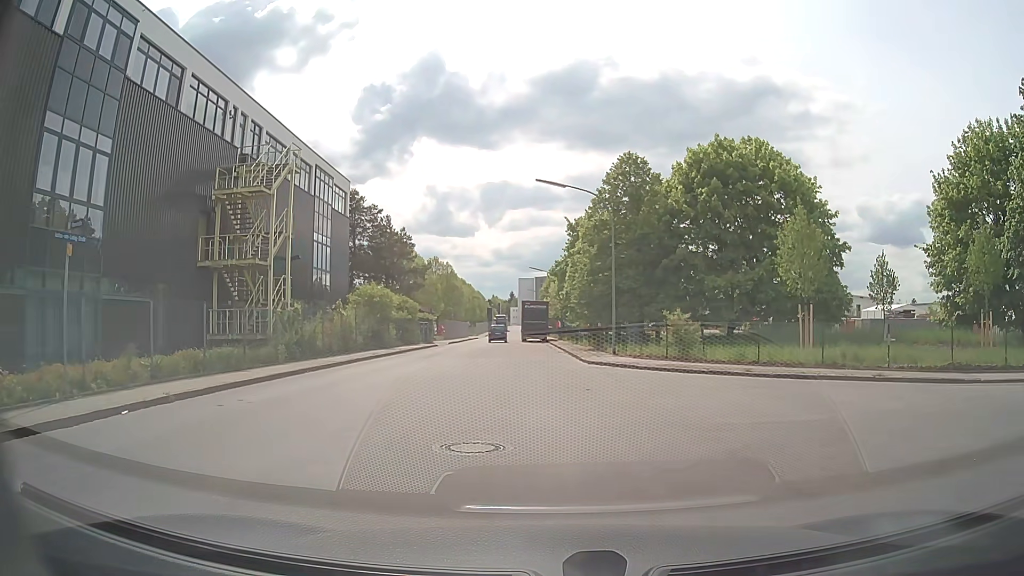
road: residential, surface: asphalt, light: Day
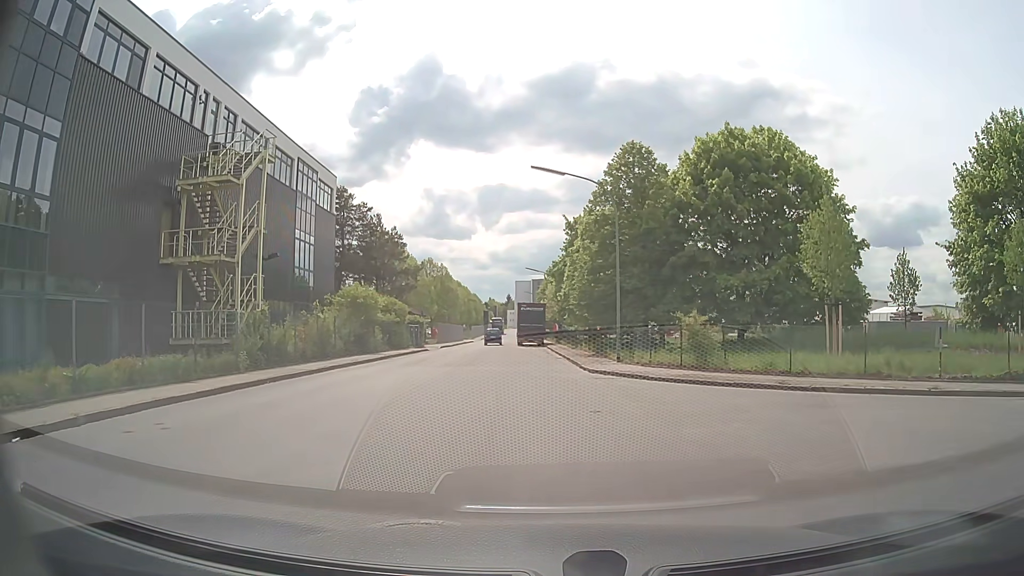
(0.0, +3.1) m; -1°
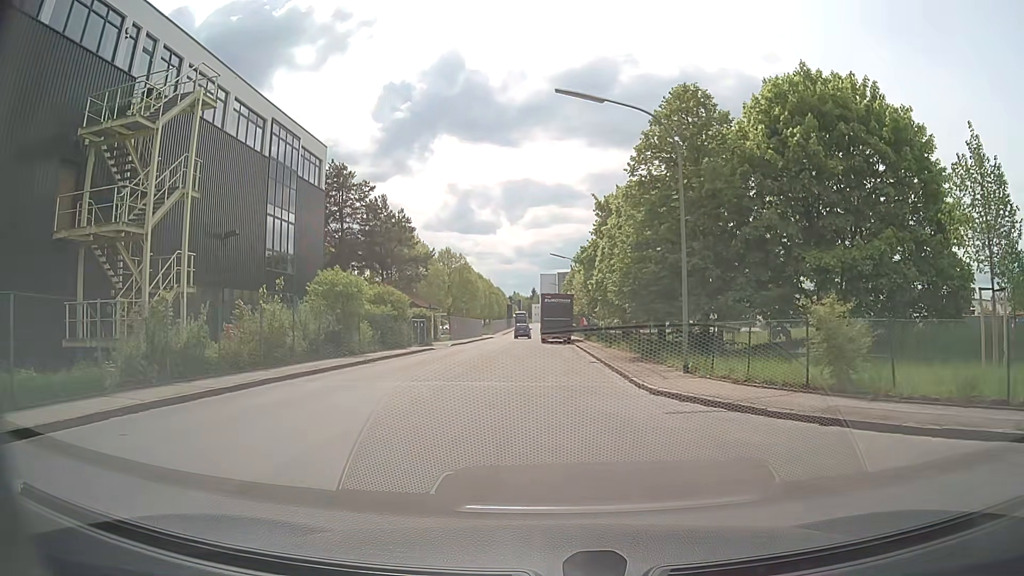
(+0.1, +8.6) m; 0°
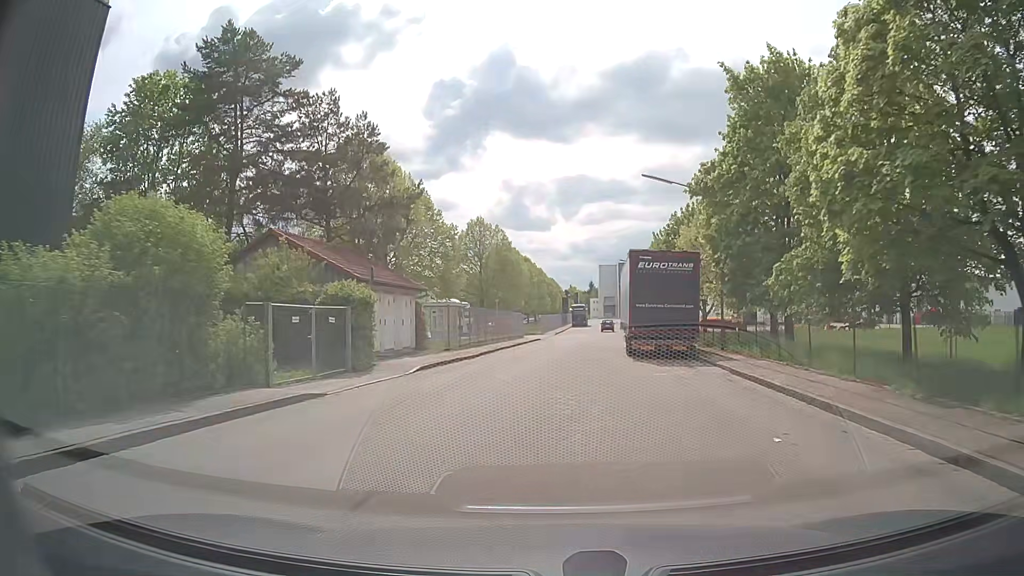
(-1.3, +29.9) m; -5°
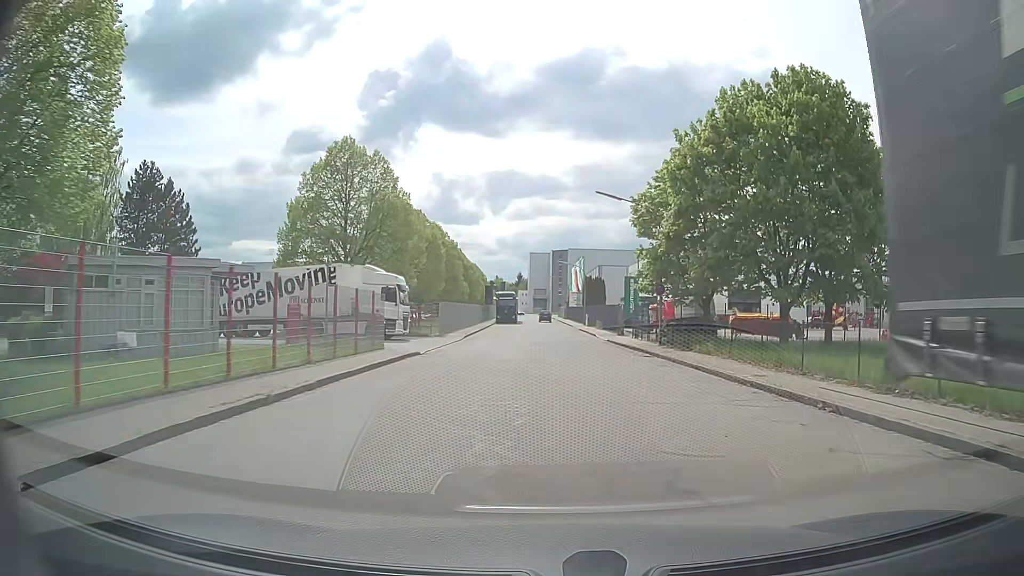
(+1.6, +34.2) m; +6°
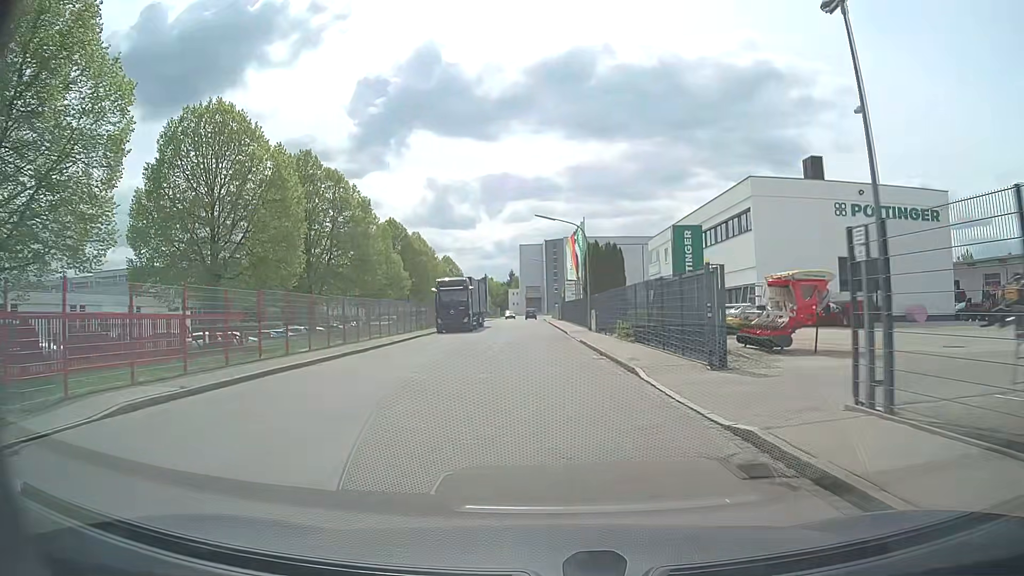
(+1.8, +34.9) m; 0°
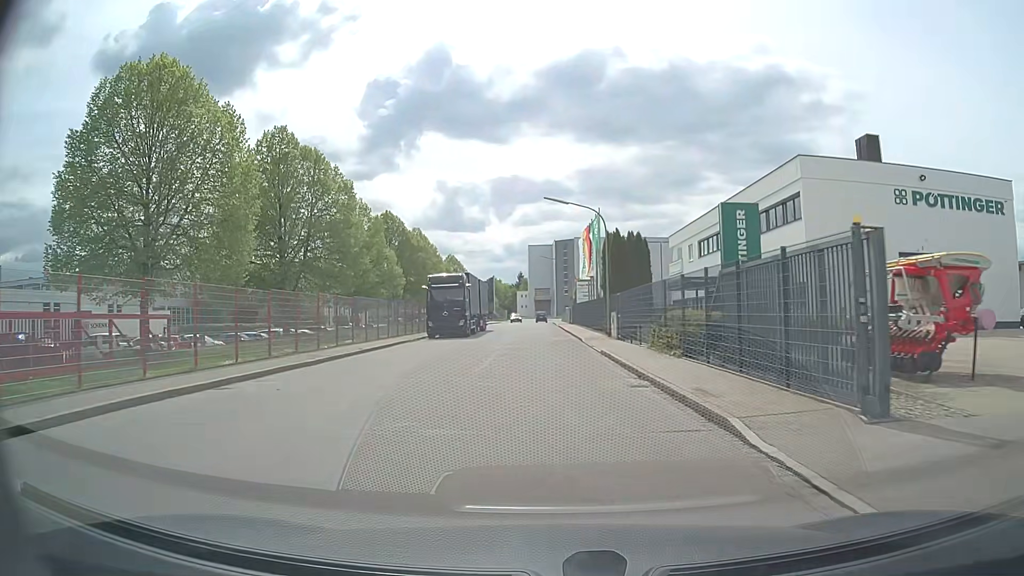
(-0.1, +7.3) m; -1°
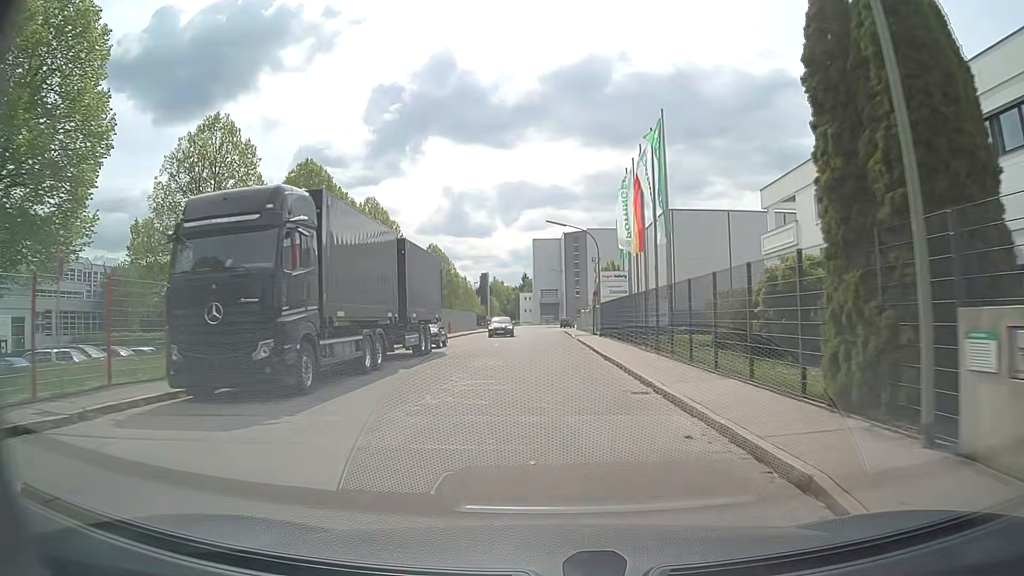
(-0.1, +29.4) m; 0°
